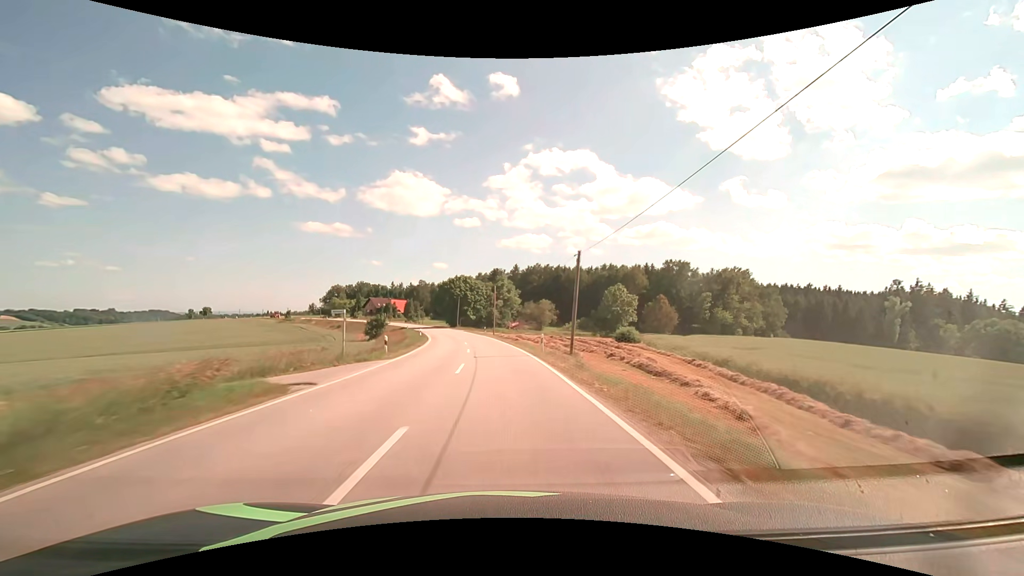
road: secondary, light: Day
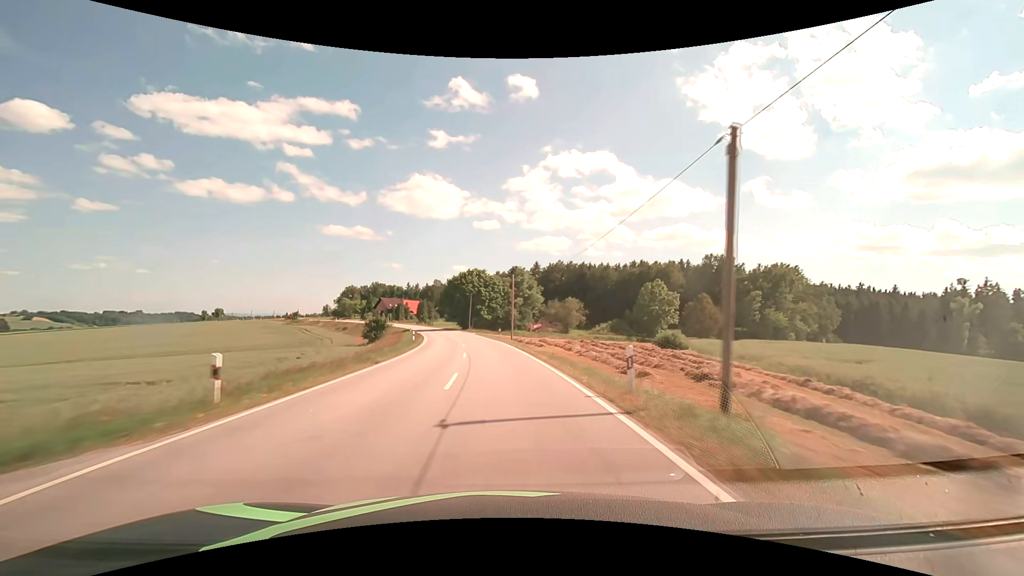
(-0.3, +15.8) m; -2°
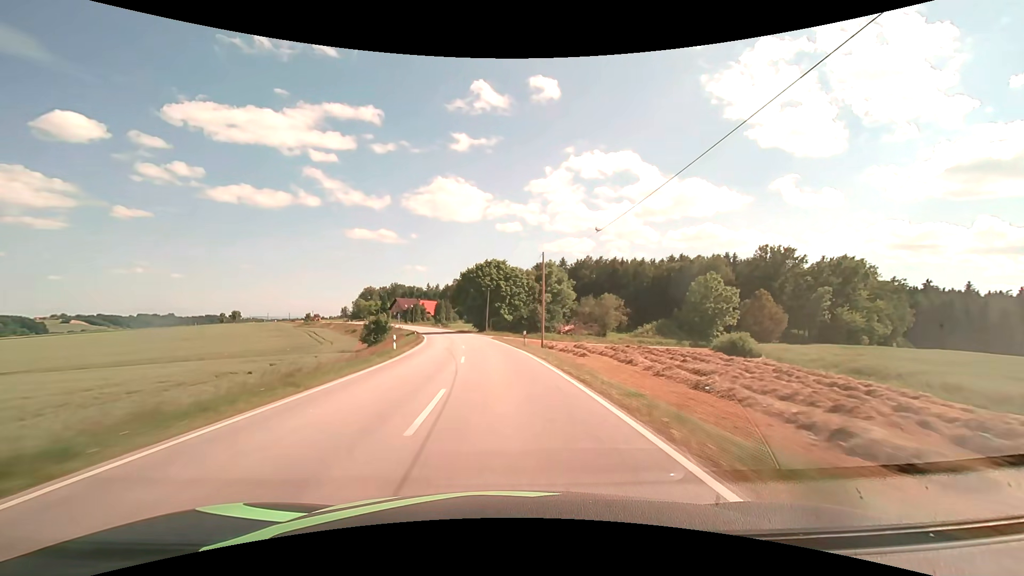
(-0.3, +15.8) m; -3°
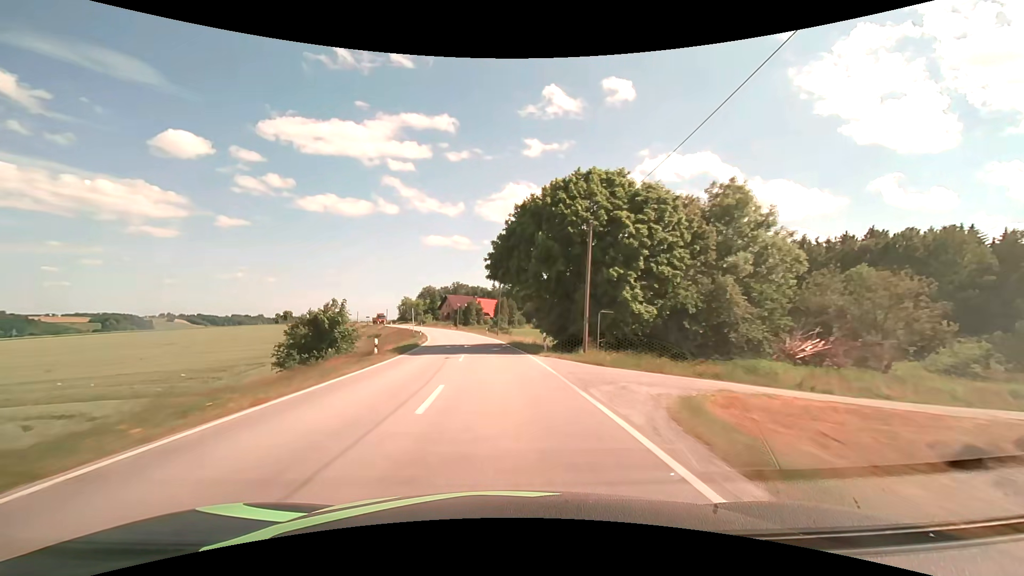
(-3.2, +47.1) m; -8°
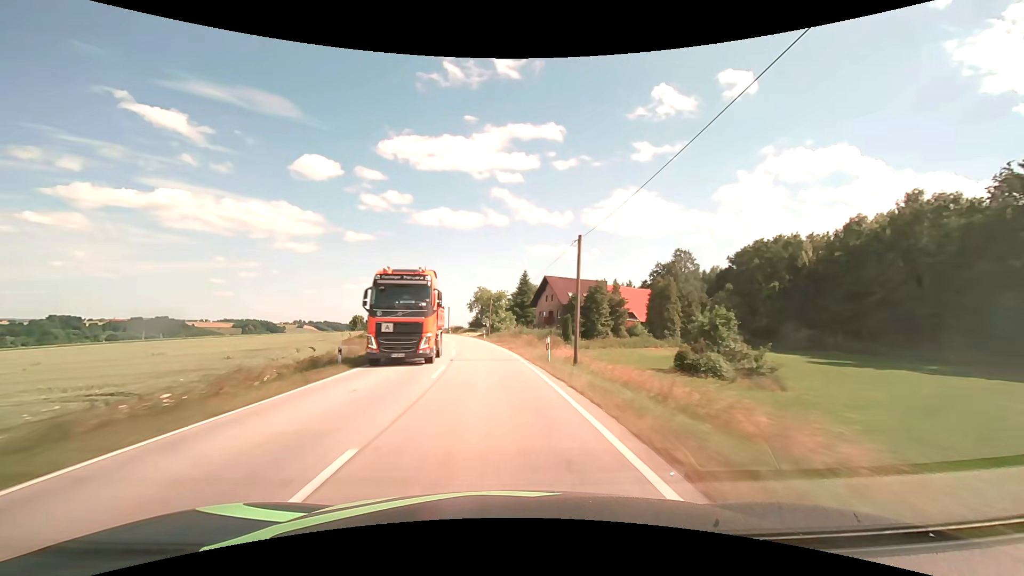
(-8.2, +78.0) m; -12°
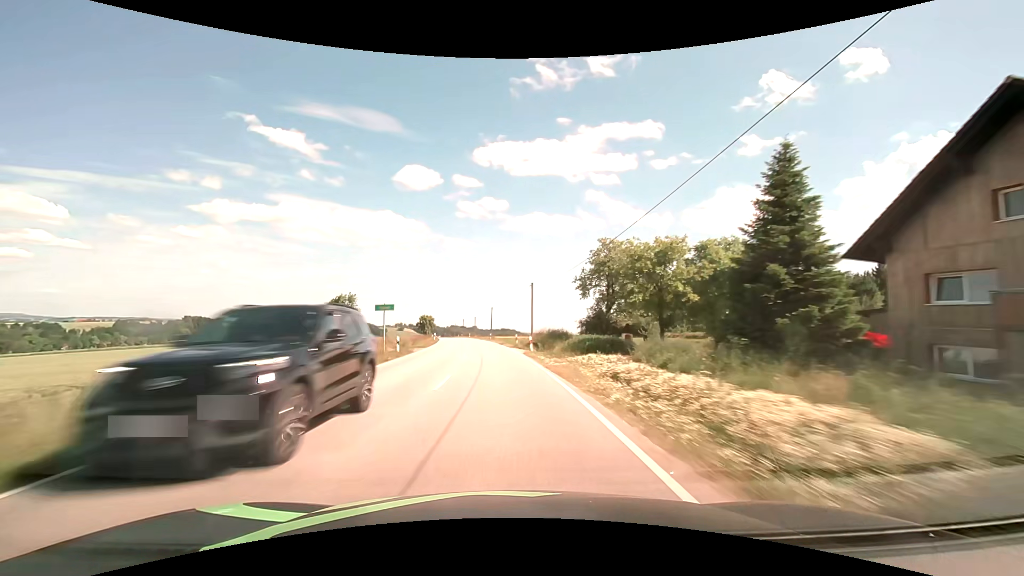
(-6.2, +62.4) m; -11°
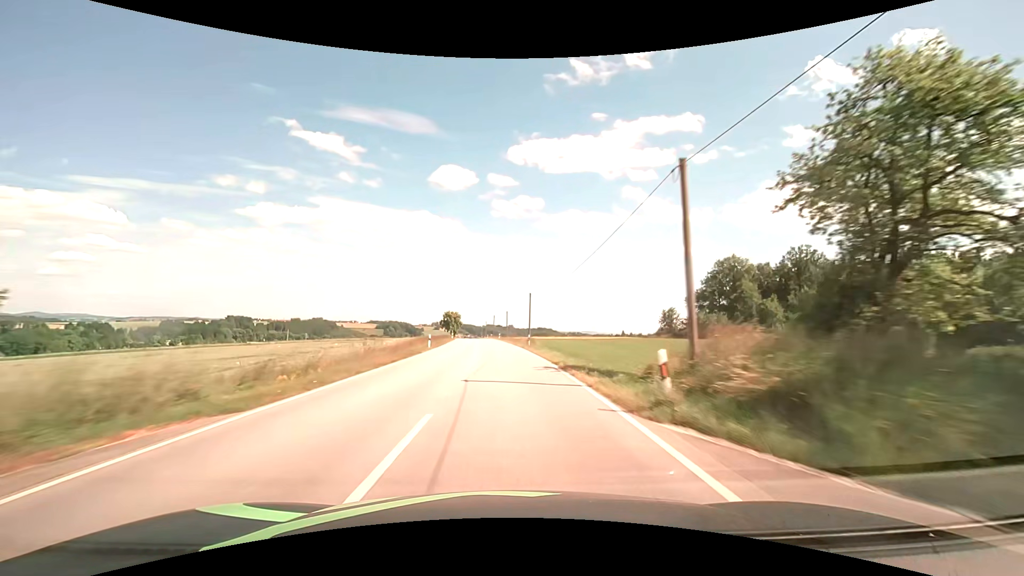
(-1.2, +31.5) m; -4°
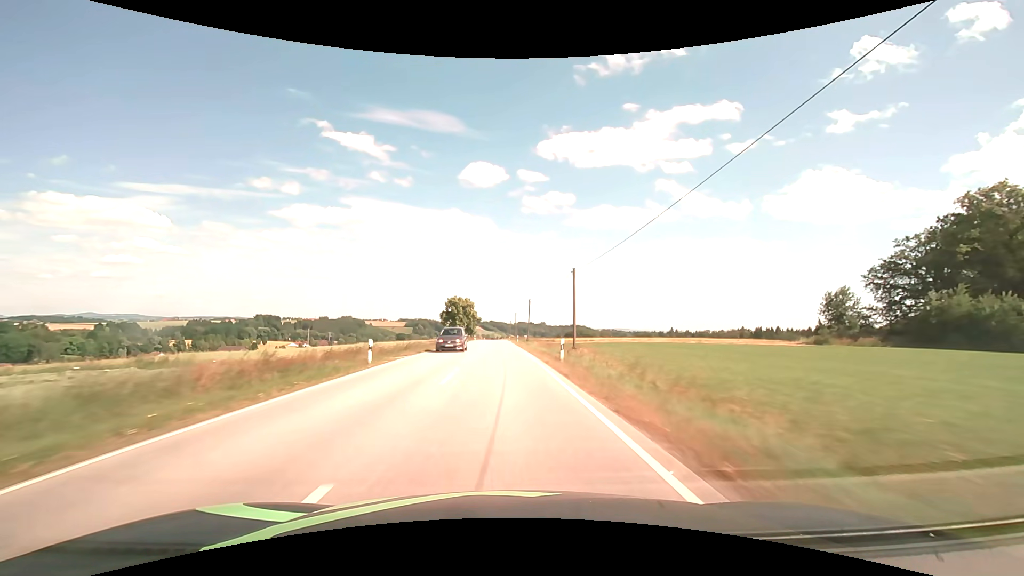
(-2.1, +63.4) m; -4°
(0, +10) (0, +20) (0, +30) (0, +40) (-1, +50) (-1, +60) (-1, +70) (-1, +80) (-1, +90) (-2, +100) m
